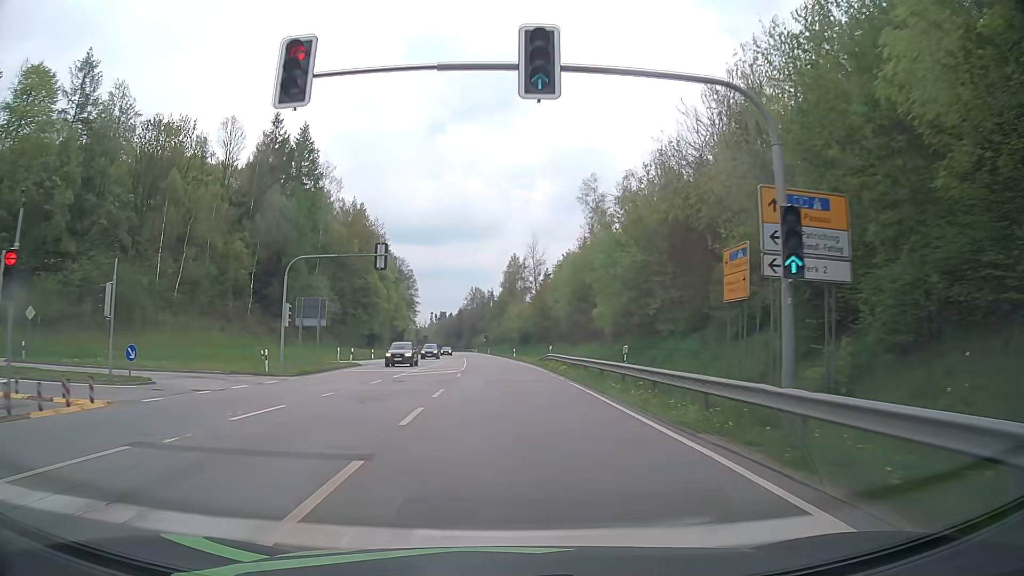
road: primary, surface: asphalt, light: Day
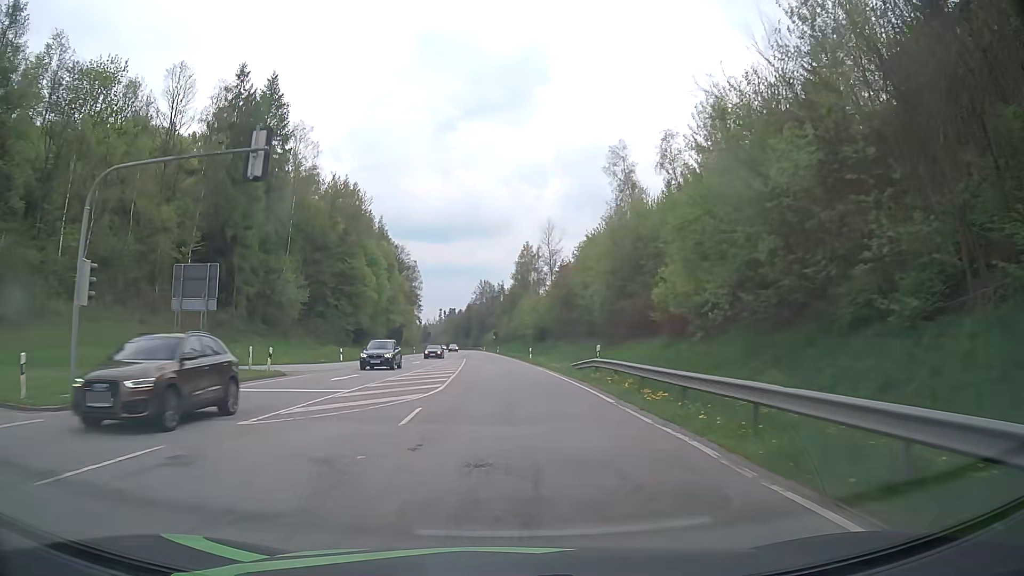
(-0.1, +18.3) m; -1°
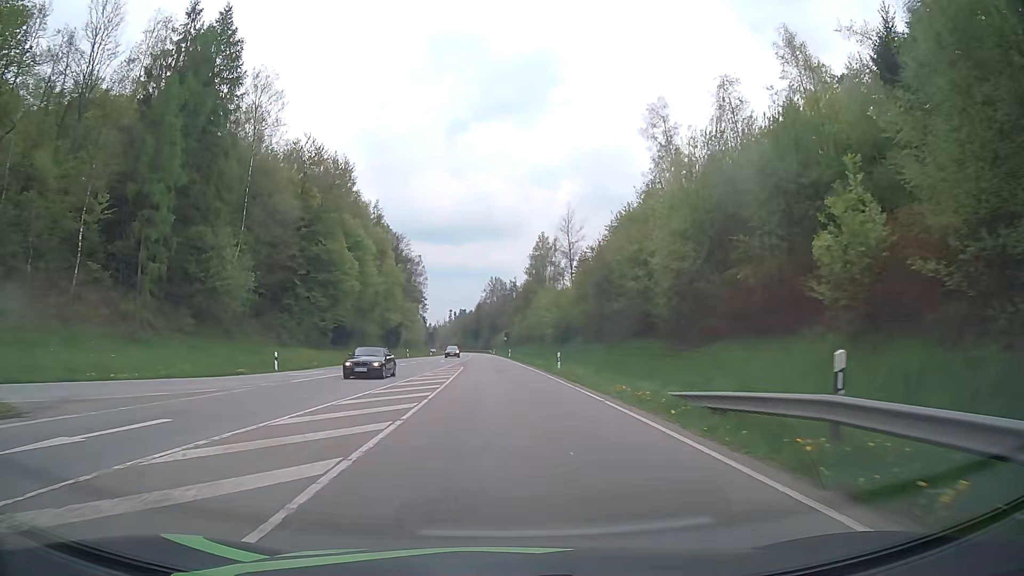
(-0.1, +18.4) m; -1°
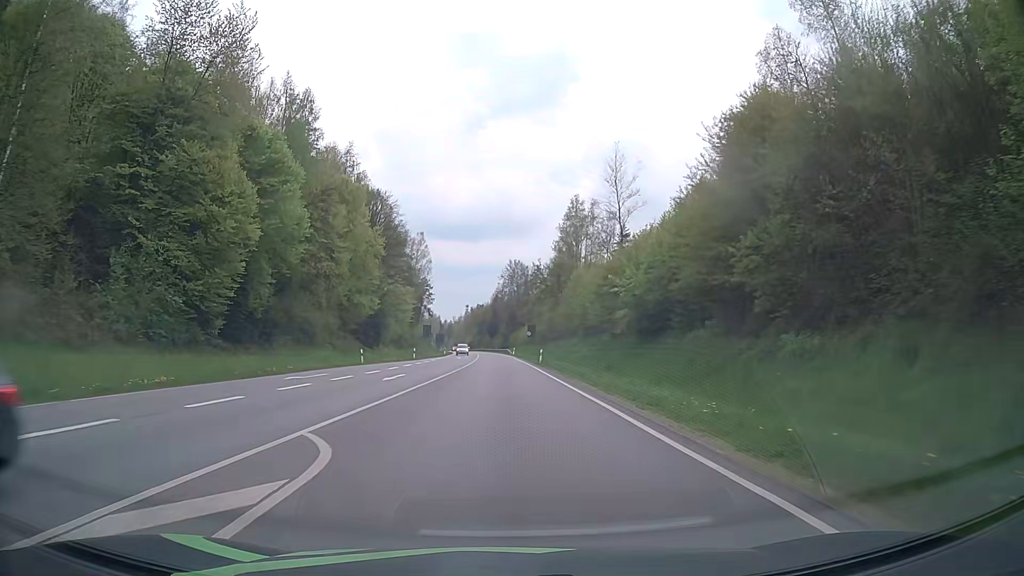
(-0.6, +36.7) m; -2°
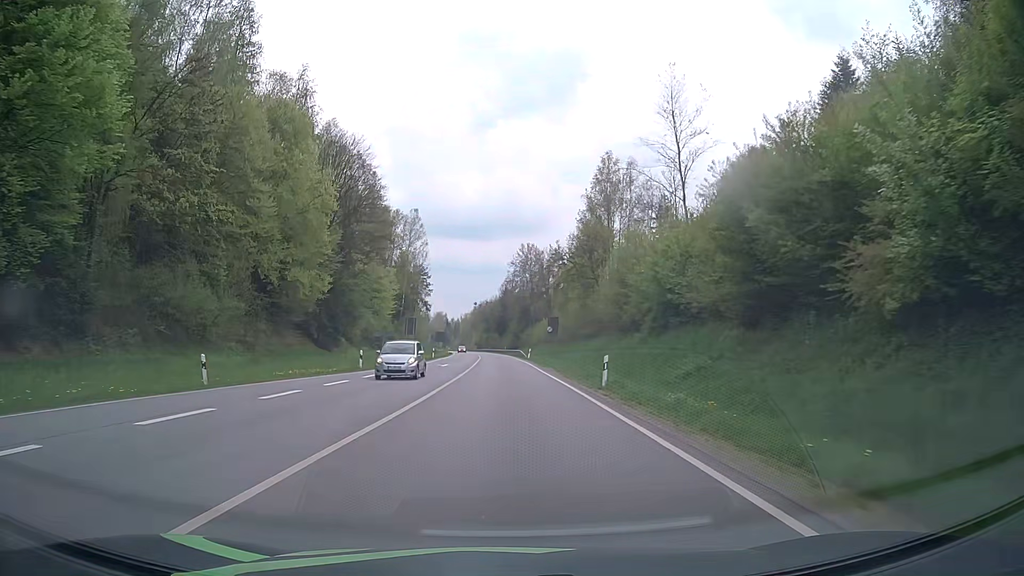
(-0.2, +27.5) m; -1°
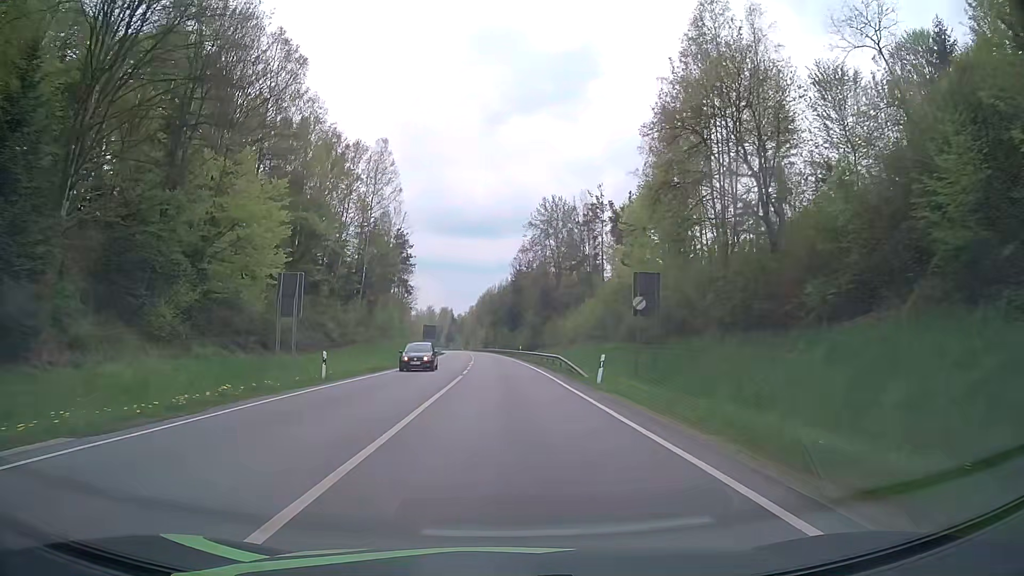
(-0.6, +45.9) m; -1°
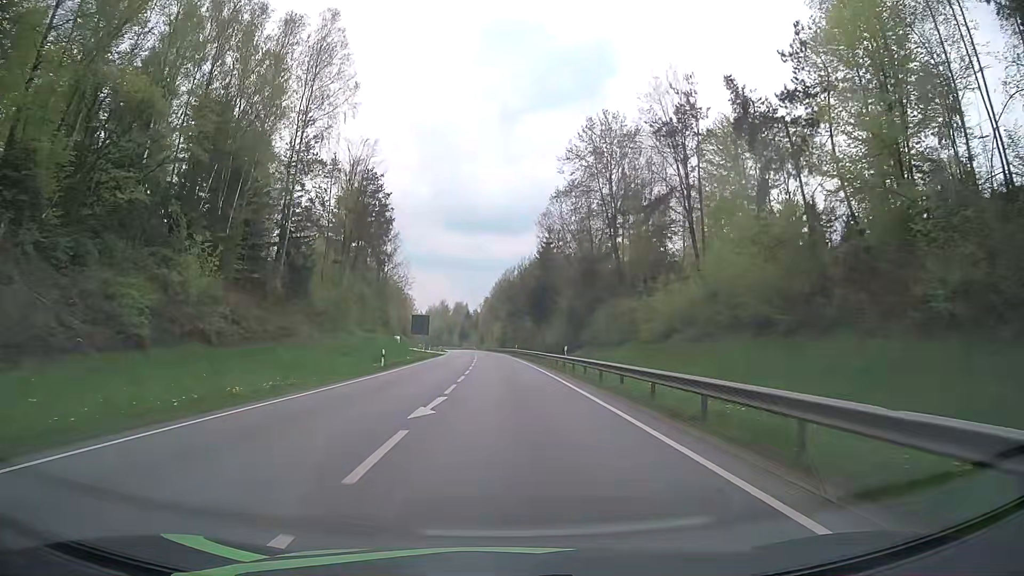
(-0.5, +36.7) m; -1°
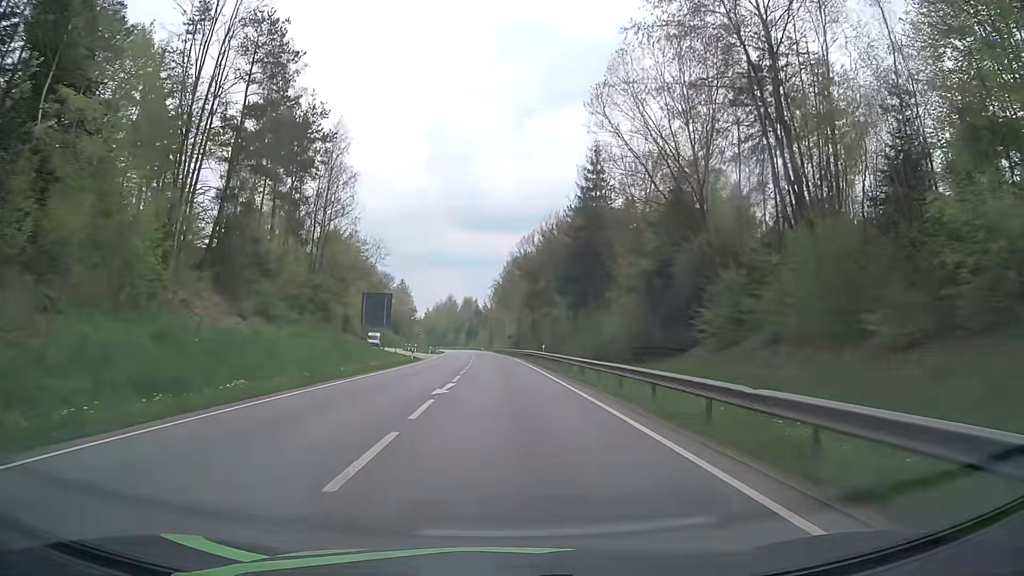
(-0.4, +36.7) m; -1°
(0, +10) (0, +20) (0, +30) (-1, +40) (-1, +50) (-1, +60) (-2, +70) (-2, +80) (-3, +90) (-3, +100) m
